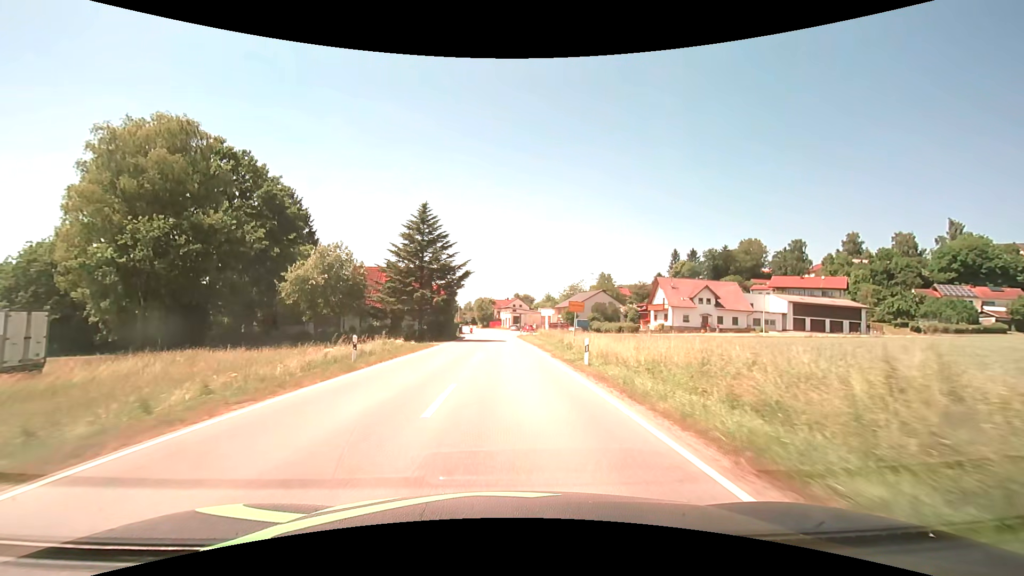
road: secondary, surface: asphalt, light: Day
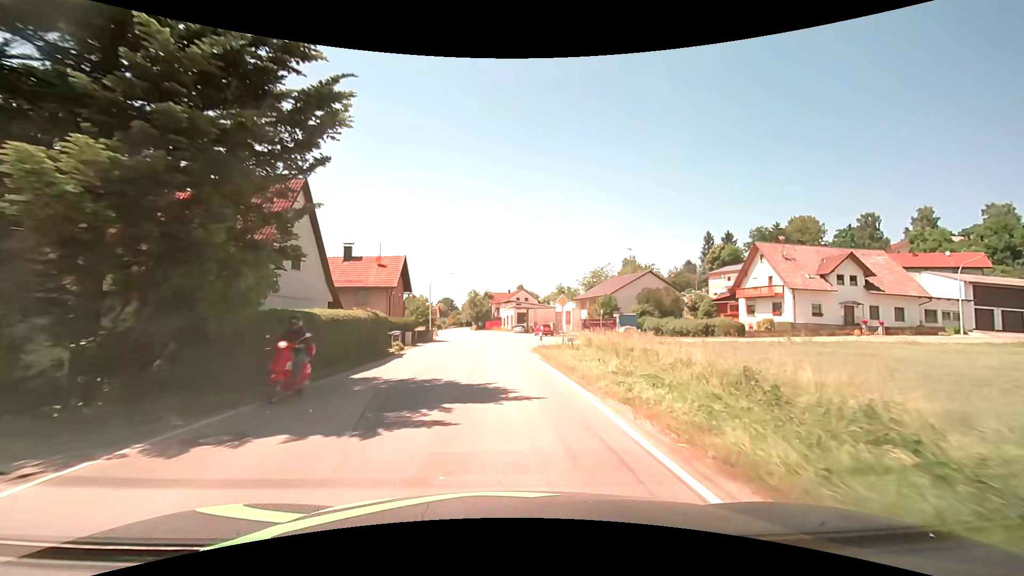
(0.0, +35.5) m; 0°
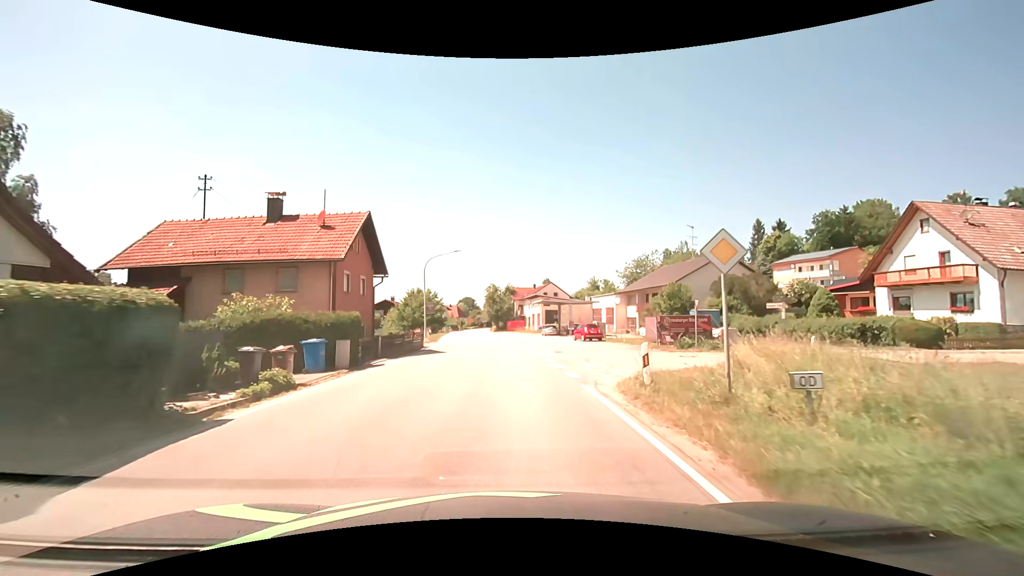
(-0.3, +17.6) m; -3°
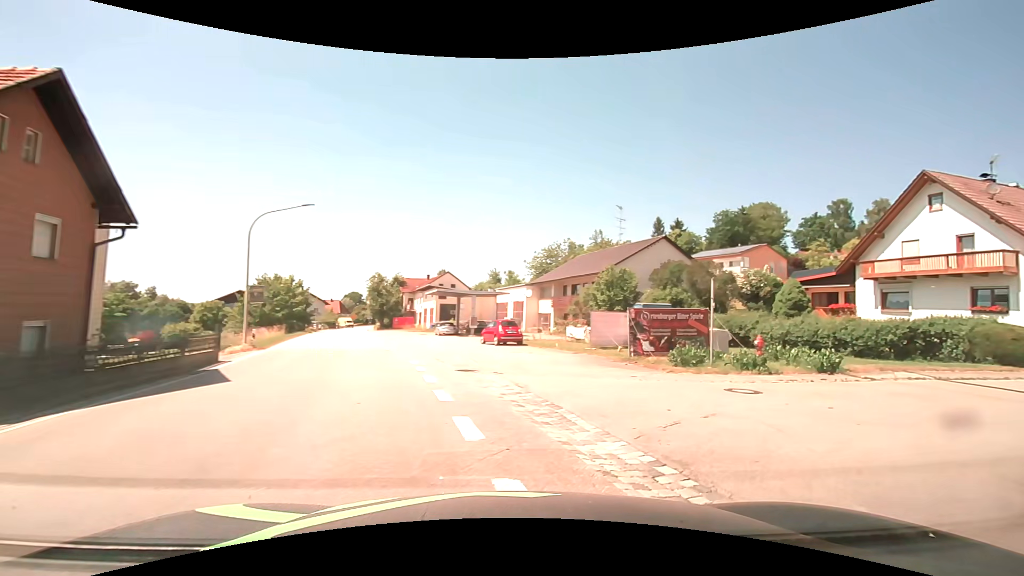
(+0.3, +12.8) m; +11°
